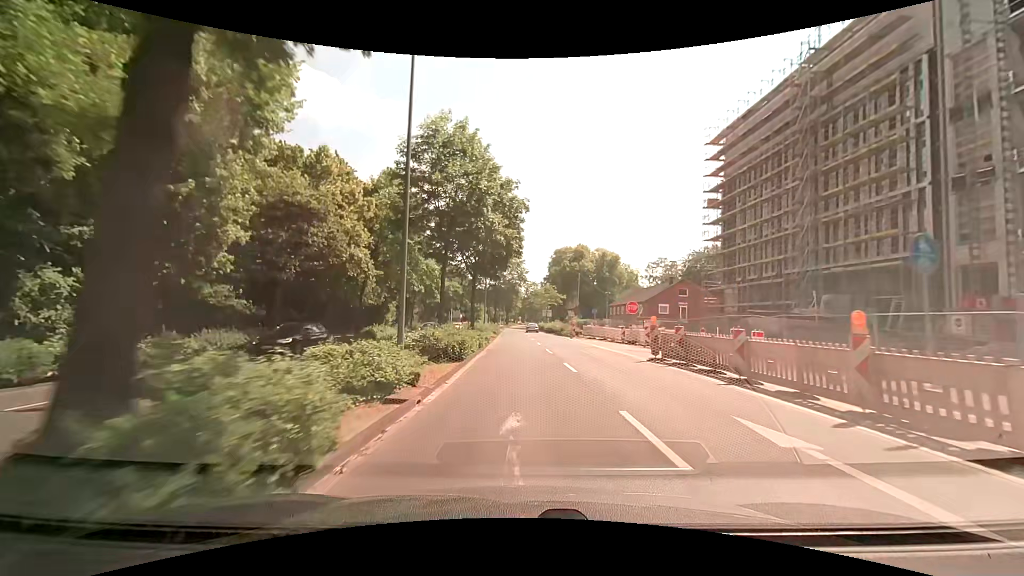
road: primary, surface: asphalt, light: Day
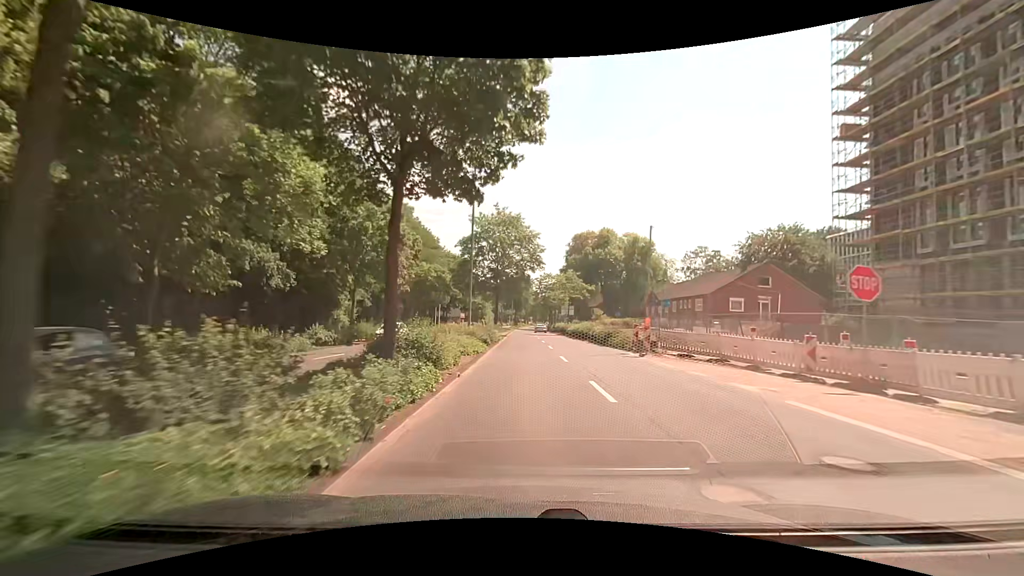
(-0.4, +23.6) m; -2°
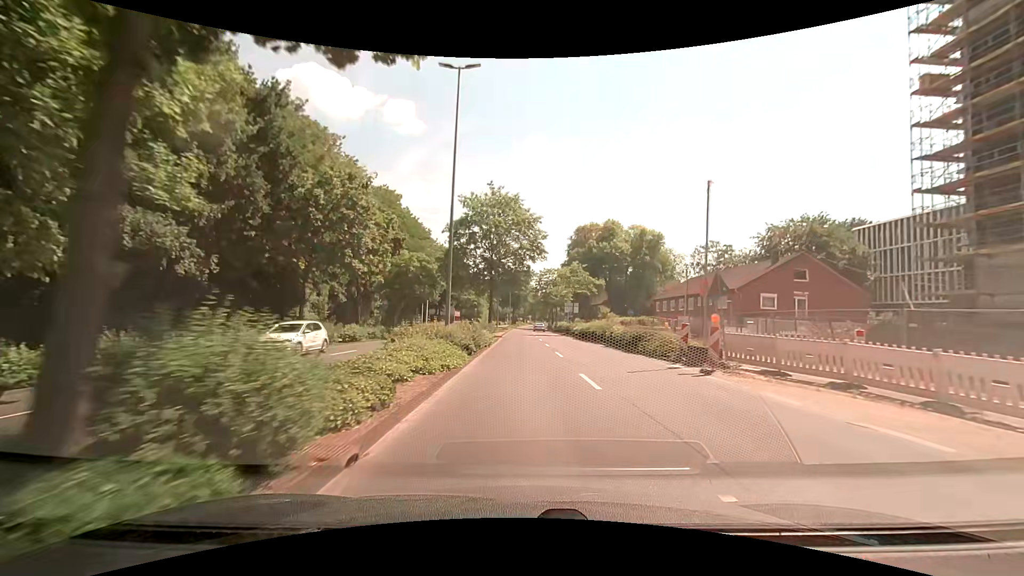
(0.0, +7.8) m; -1°
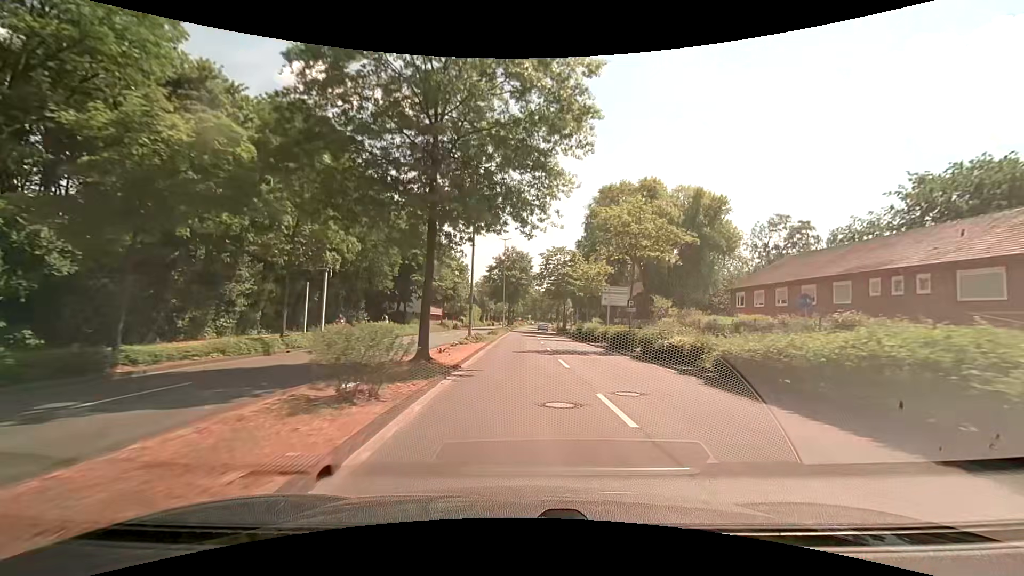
(+0.4, +30.8) m; +1°
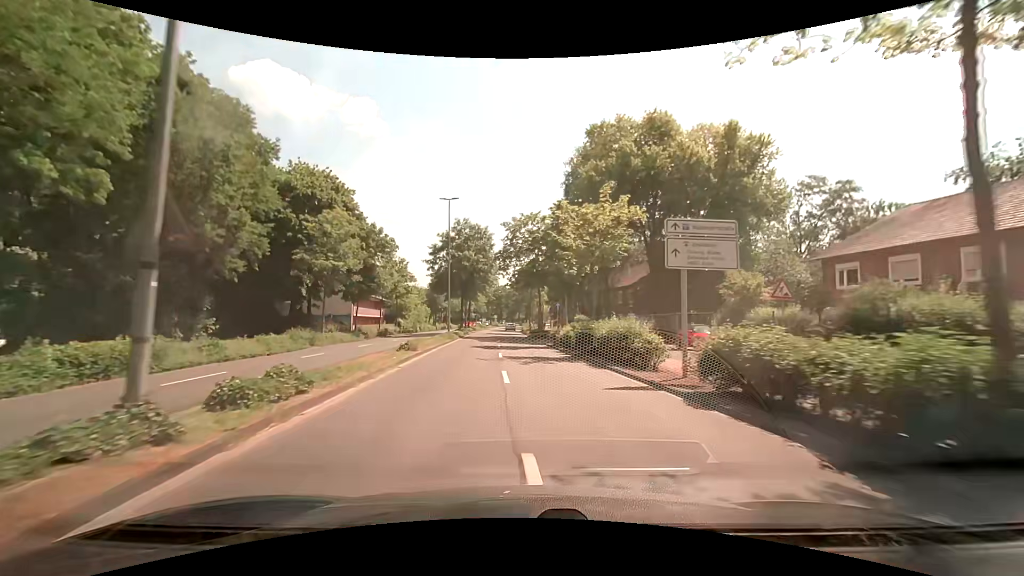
(+1.0, +22.6) m; +3°
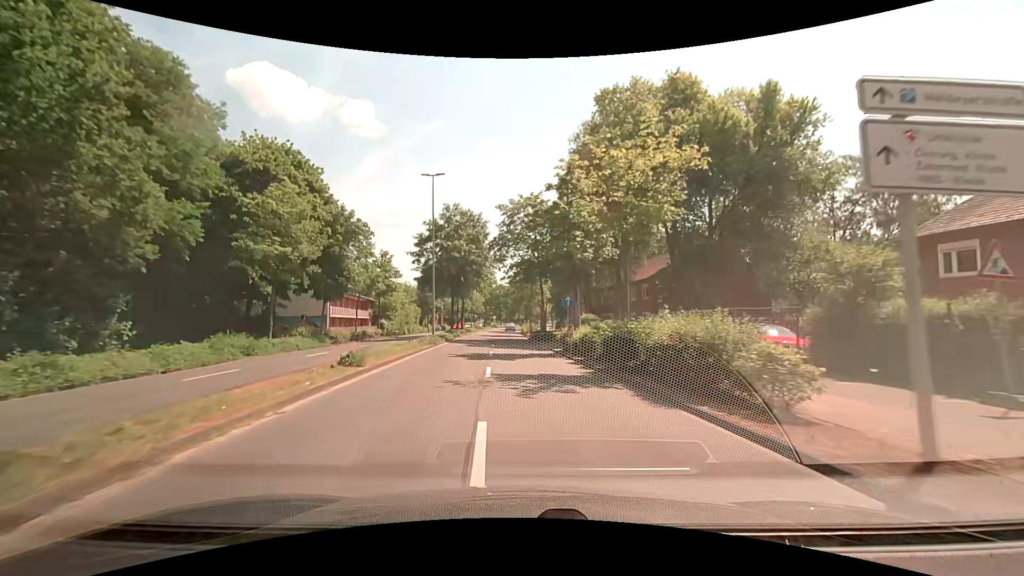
(+0.1, +7.5) m; 0°
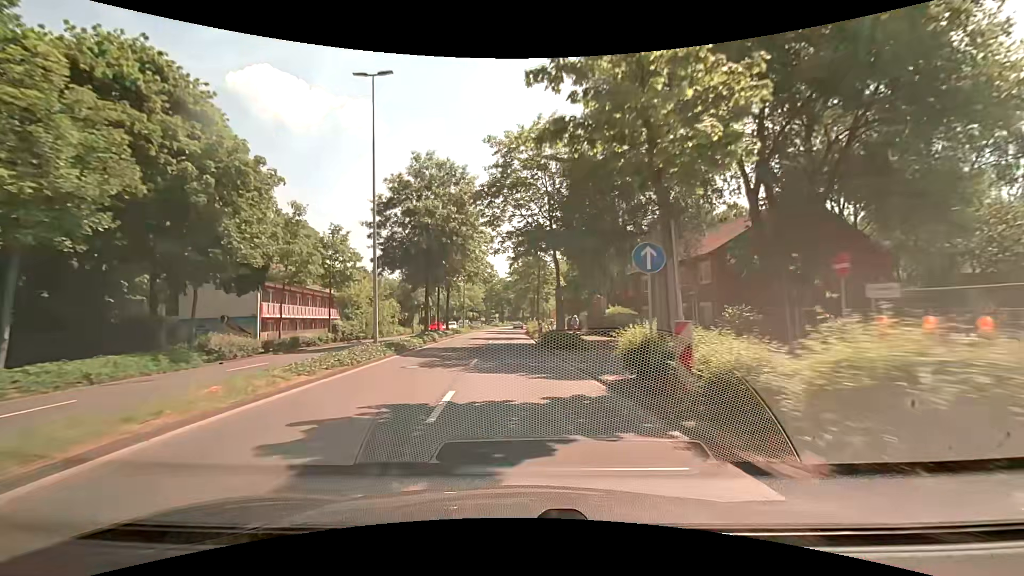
(0.0, +15.2) m; 0°
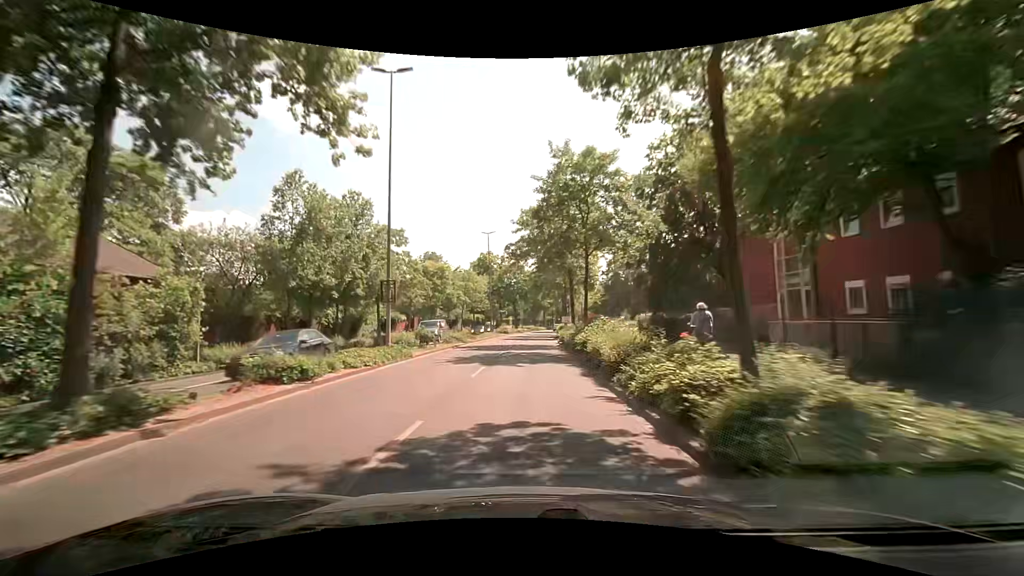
(-0.8, +39.6) m; -1°
(0, +10) (0, +20) (0, +30) (0, +40) (0, +50) (+1, +60) (+2, +70) (+3, +80) (+4, +90) (+5, +100) m
